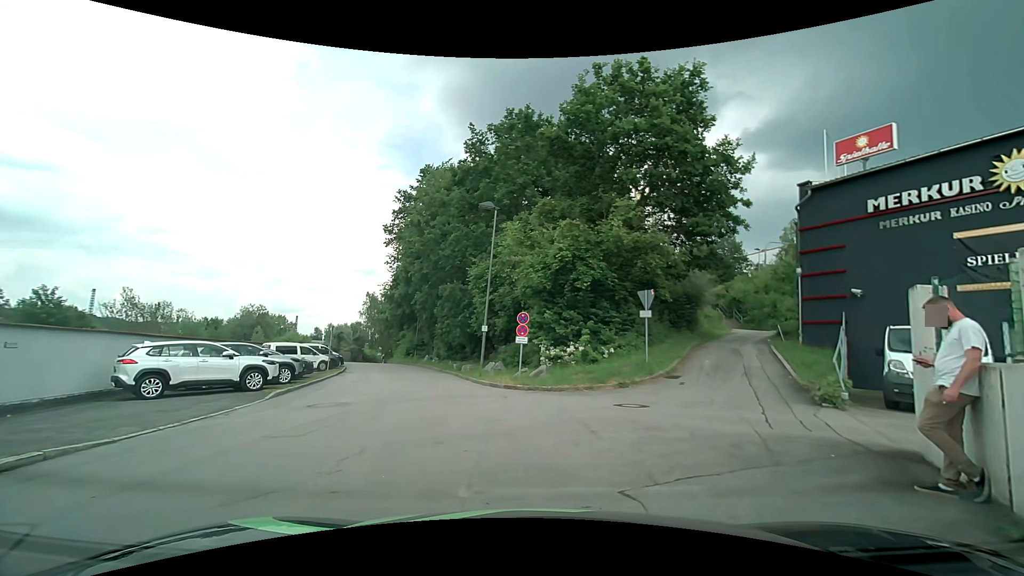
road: service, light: Day
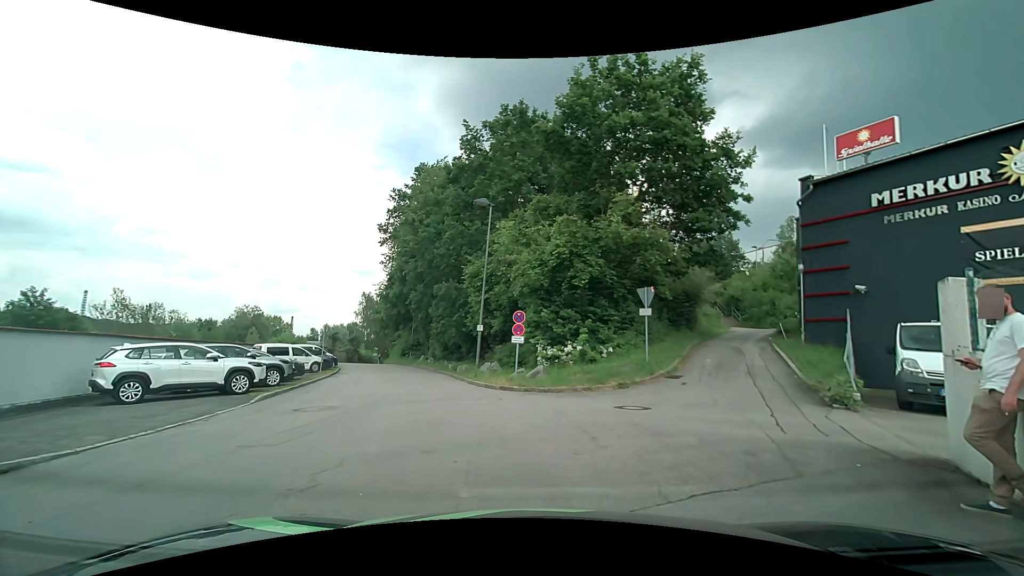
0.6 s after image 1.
(0.0, +0.5) m; 0°
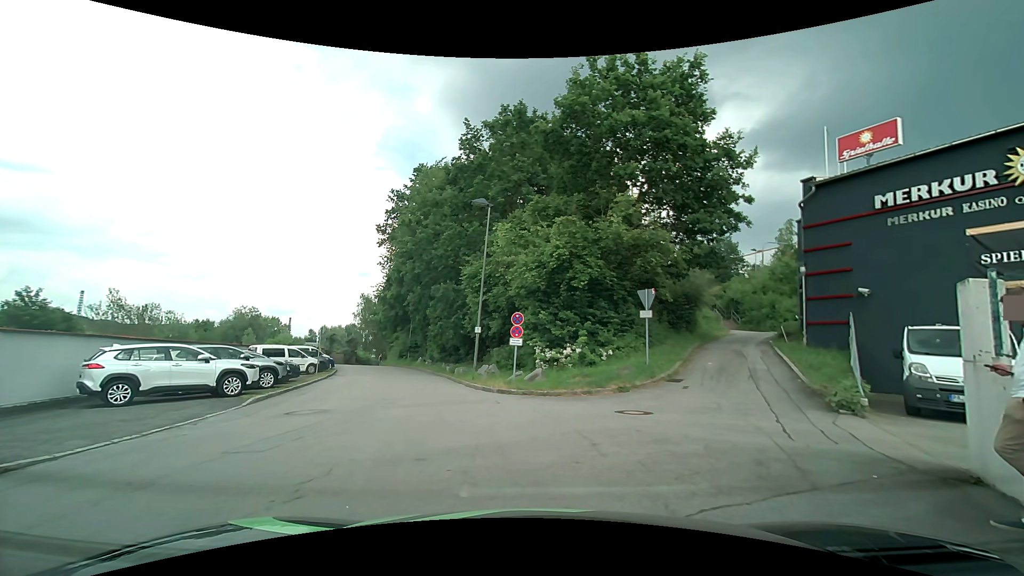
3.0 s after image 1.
(0.0, +0.4) m; 0°
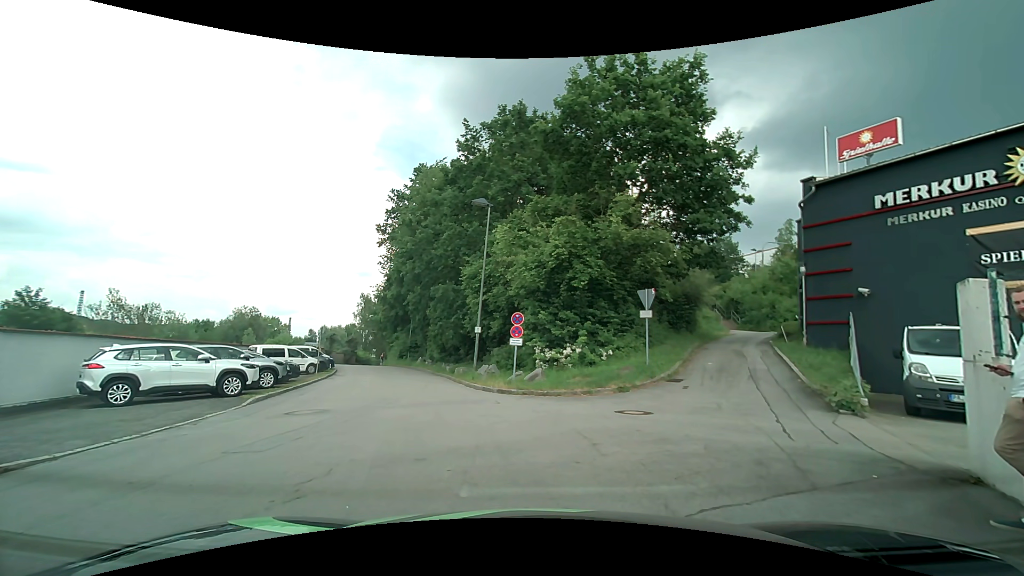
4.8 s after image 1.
(0.0, 0.0) m; 0°
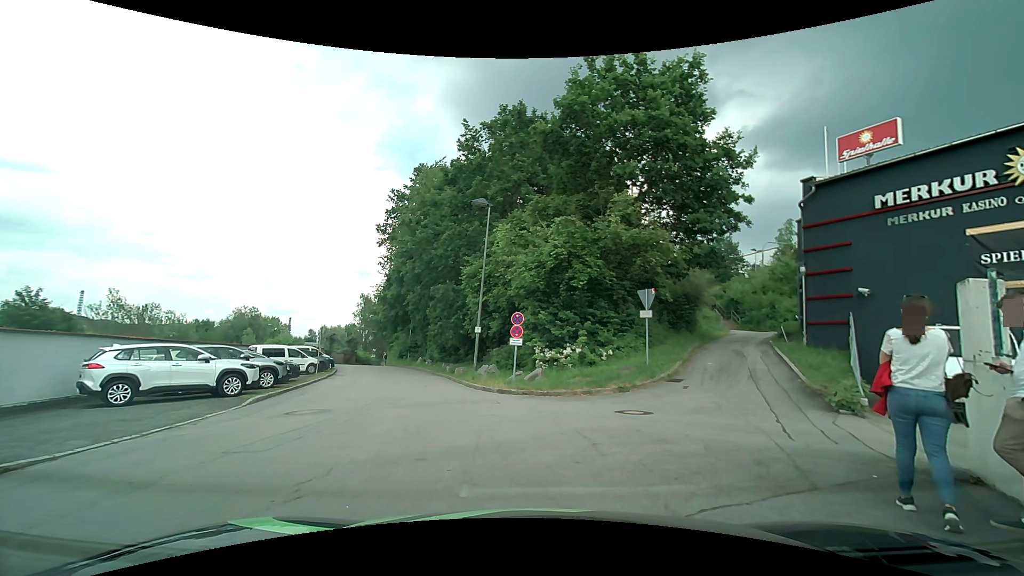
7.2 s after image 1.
(0.0, 0.0) m; 0°
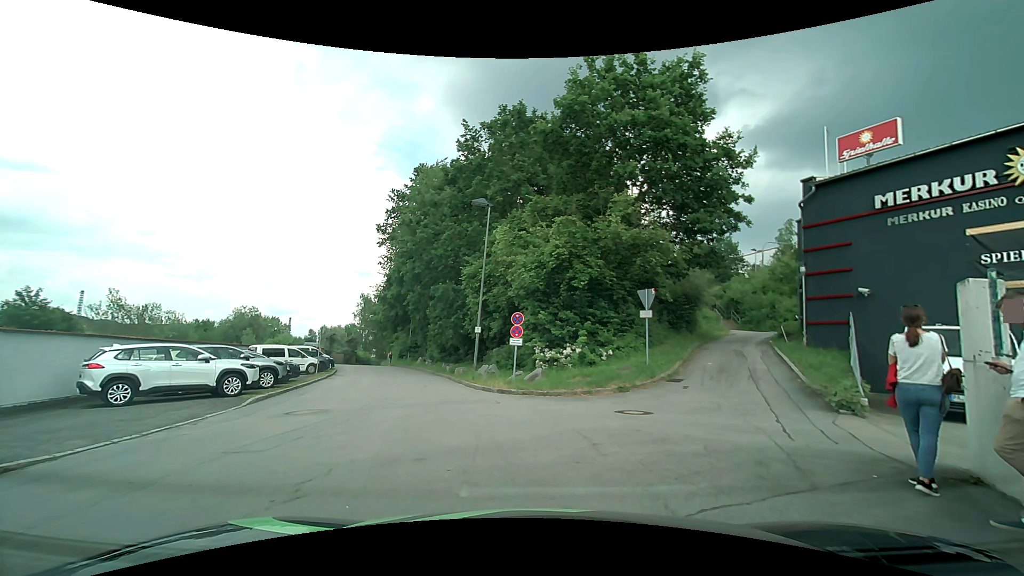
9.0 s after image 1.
(0.0, 0.0) m; 0°
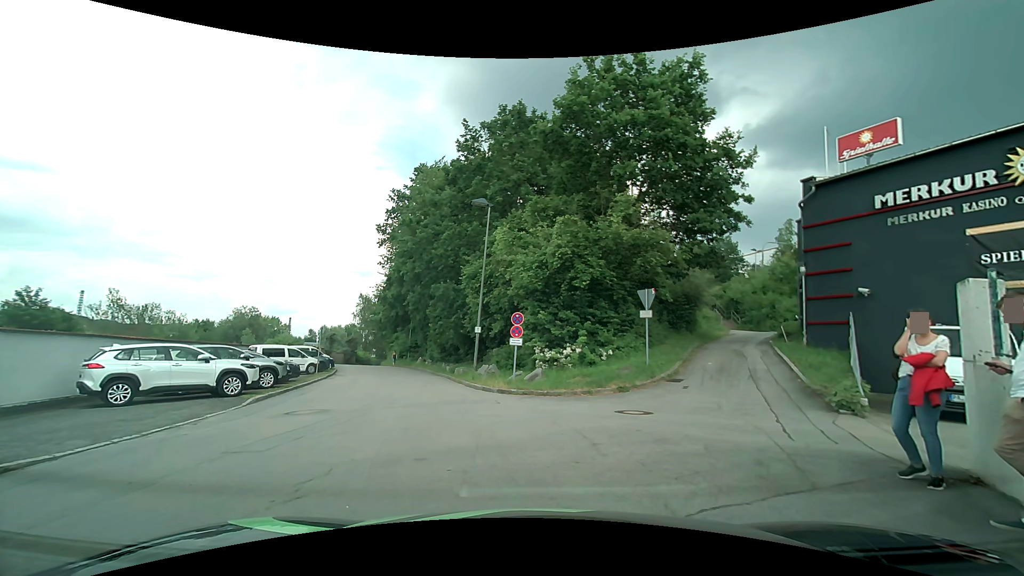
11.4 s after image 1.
(0.0, 0.0) m; 0°
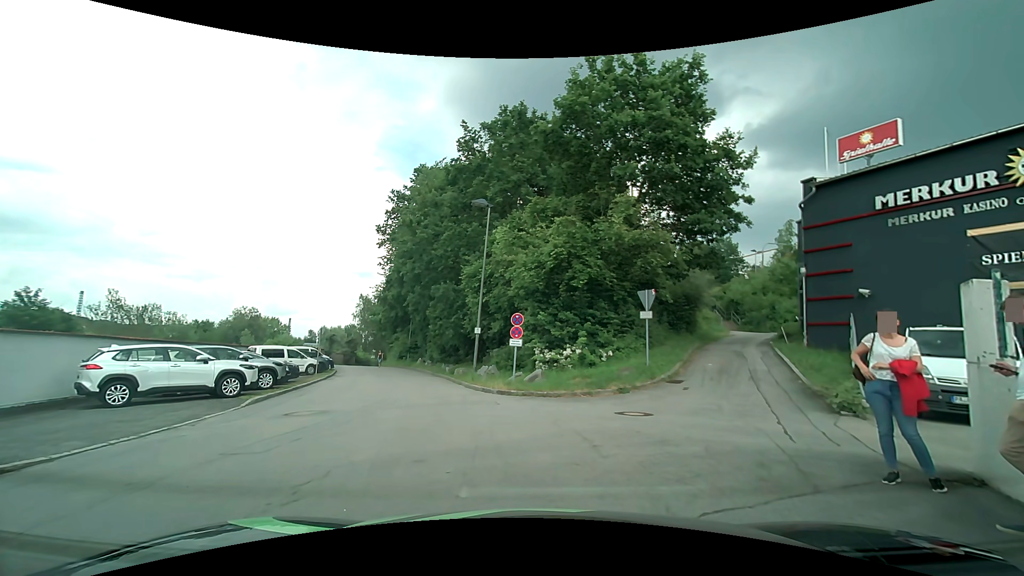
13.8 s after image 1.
(0.0, 0.0) m; 0°
(-1, +10) (-3, +20) (-6, +29) (-9, +39) (-12, +48) (-16, +58) (-19, +67) (-21, +77) (-22, +87) (-22, +97) m
